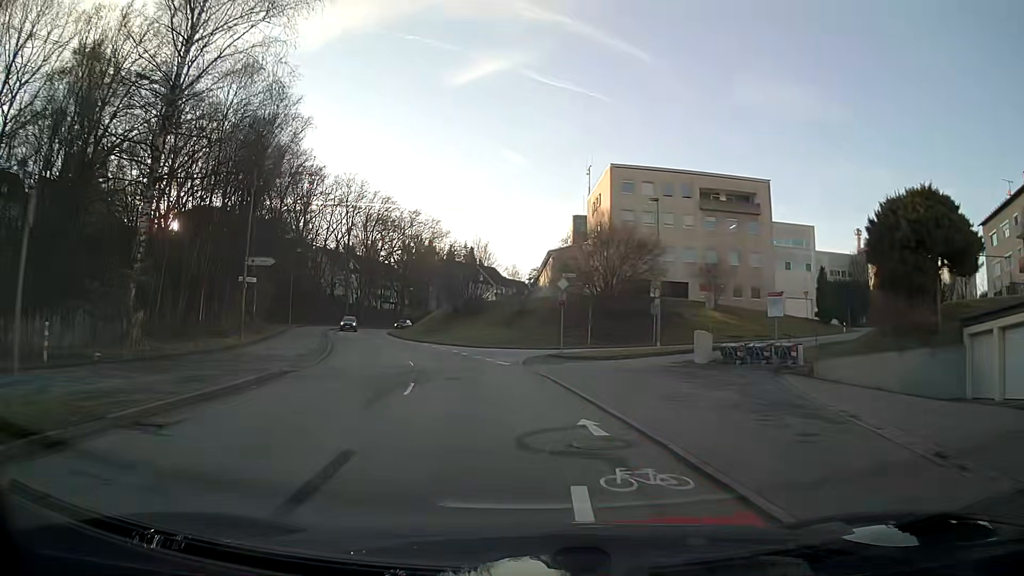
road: tertiary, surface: asphalt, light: Day
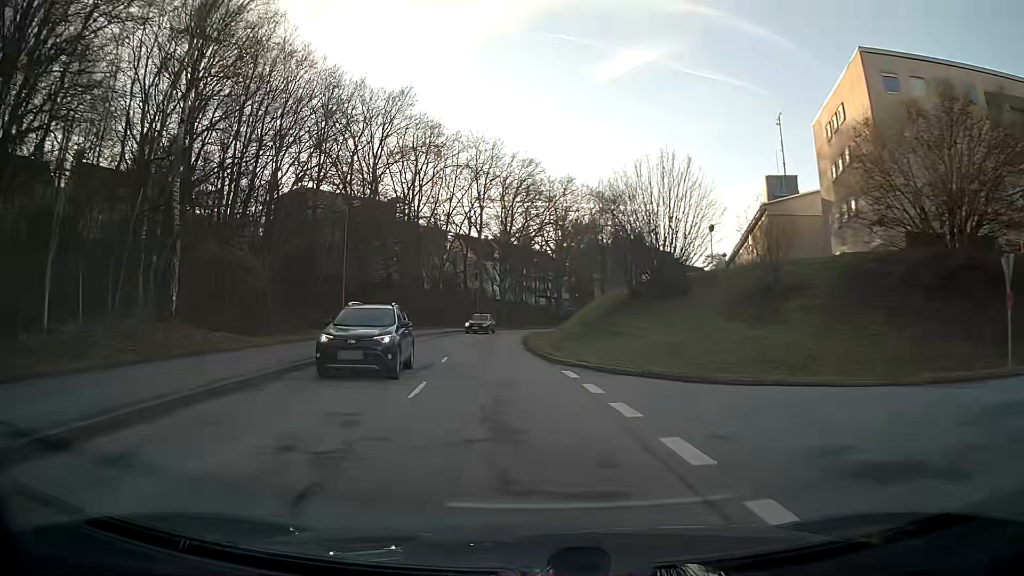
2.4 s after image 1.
(-3.7, +28.9) m; -14°
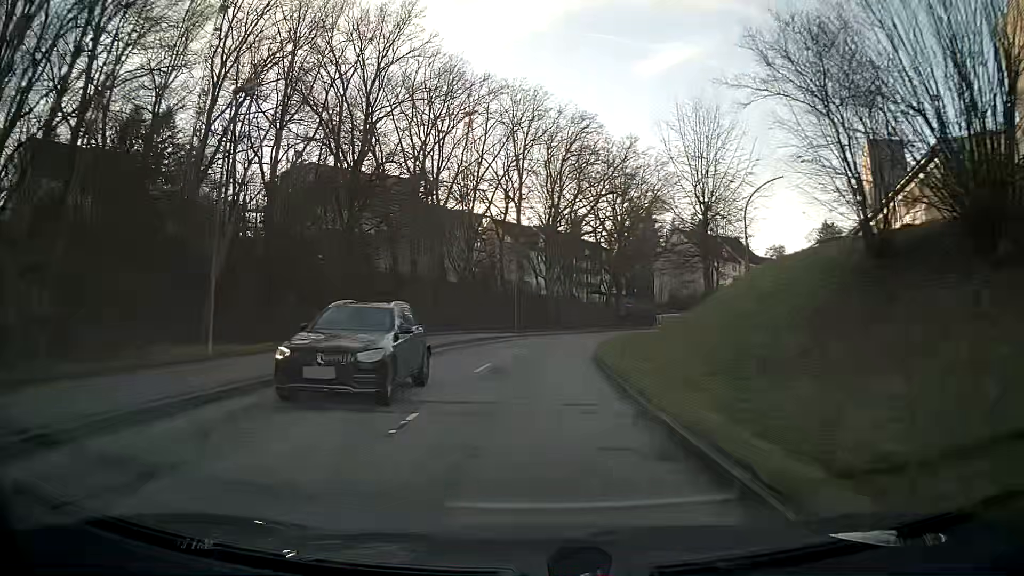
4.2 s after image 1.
(-0.9, +21.9) m; -3°
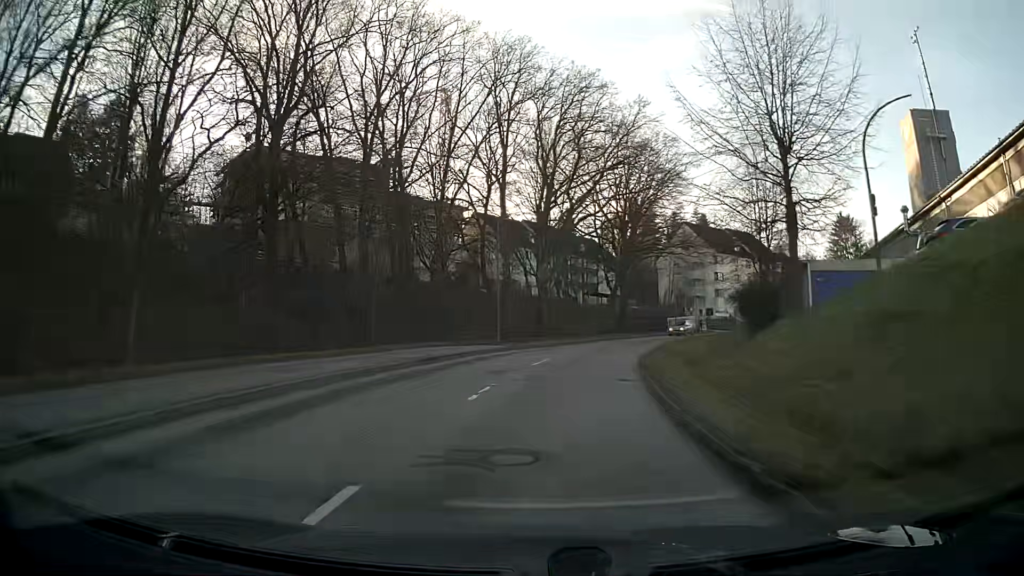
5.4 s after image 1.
(+0.1, +14.6) m; +2°
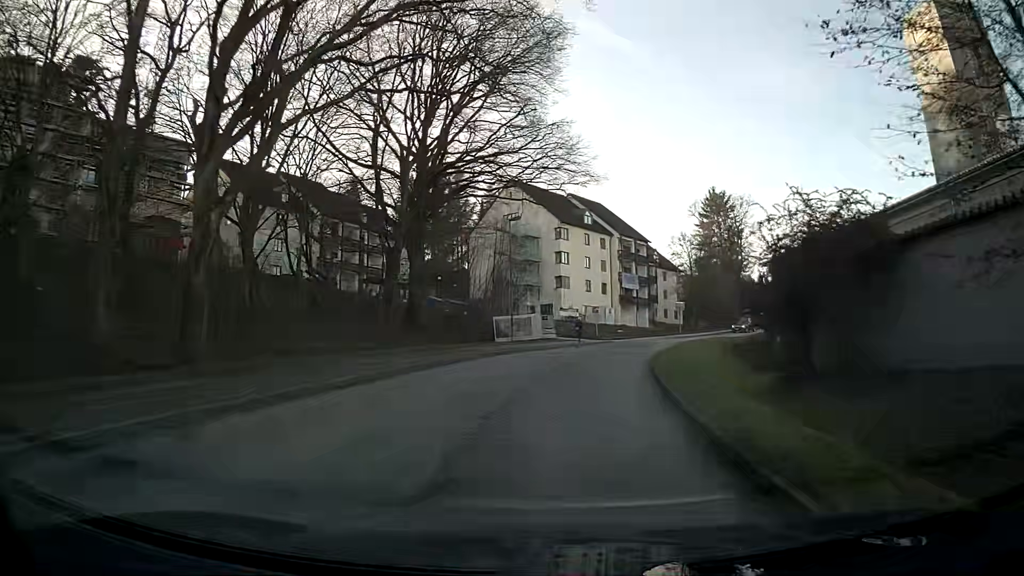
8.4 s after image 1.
(+5.0, +35.8) m; +17°
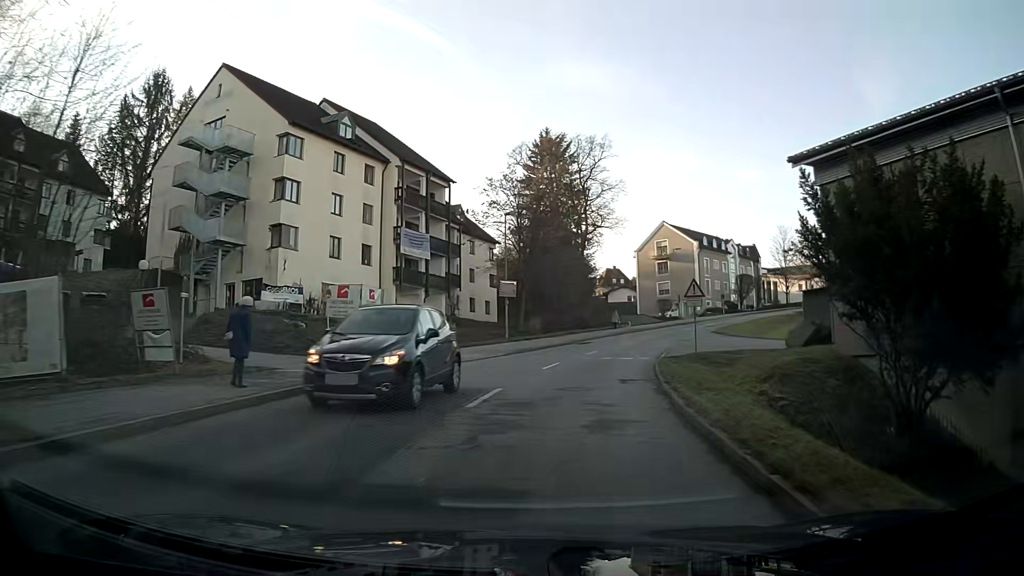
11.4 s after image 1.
(+5.6, +35.8) m; +18°
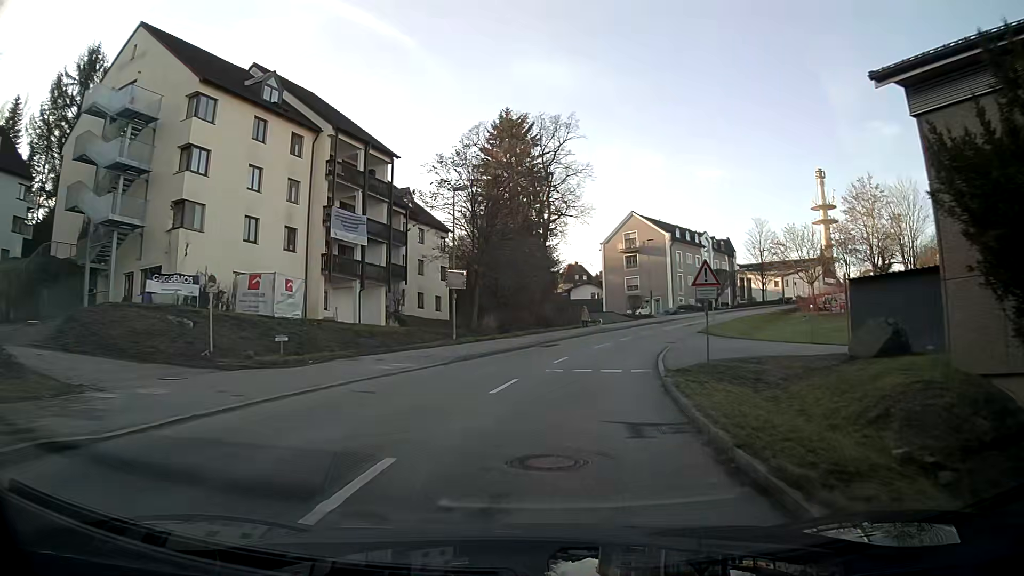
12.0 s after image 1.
(+0.2, +7.2) m; +3°
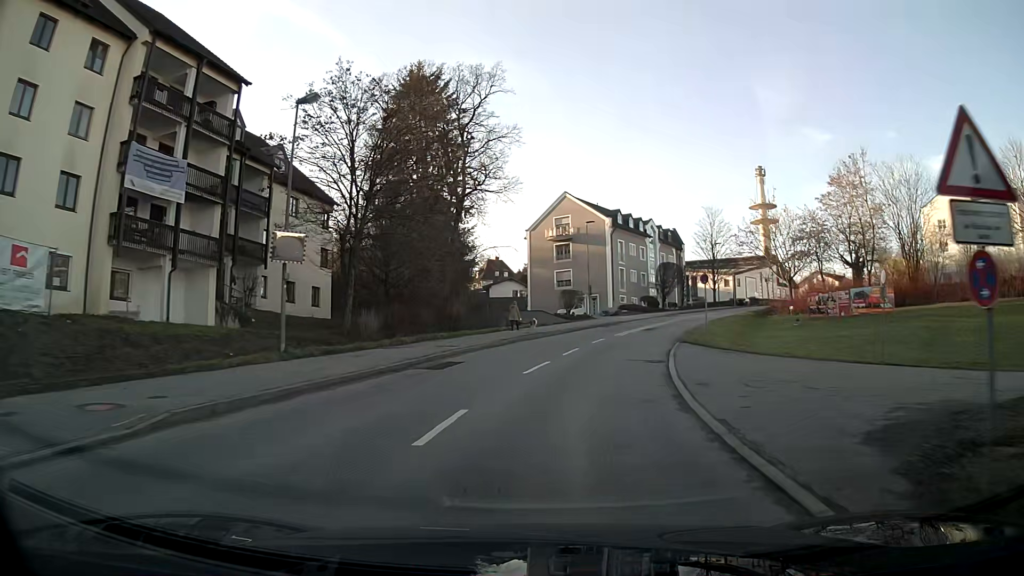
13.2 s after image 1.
(+0.8, +14.3) m; +7°
(0, +10) (+2, +20) (+4, +30) (+7, +39) (+11, +48) (+16, +57) (+22, +65) (+28, +73) (+35, +80) (+42, +87) m
